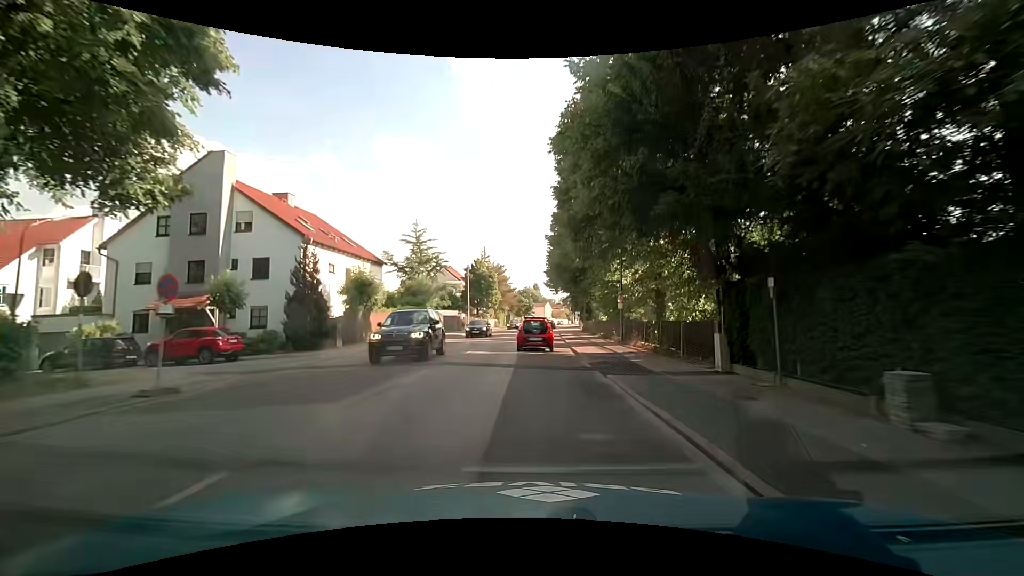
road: secondary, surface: asphalt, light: Day
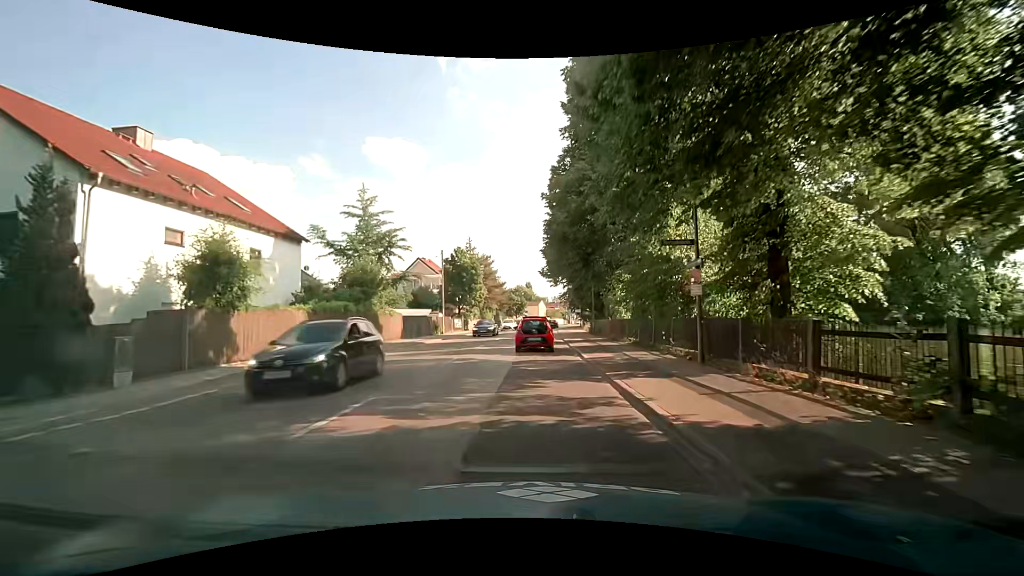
(+0.1, +13.7) m; +1°
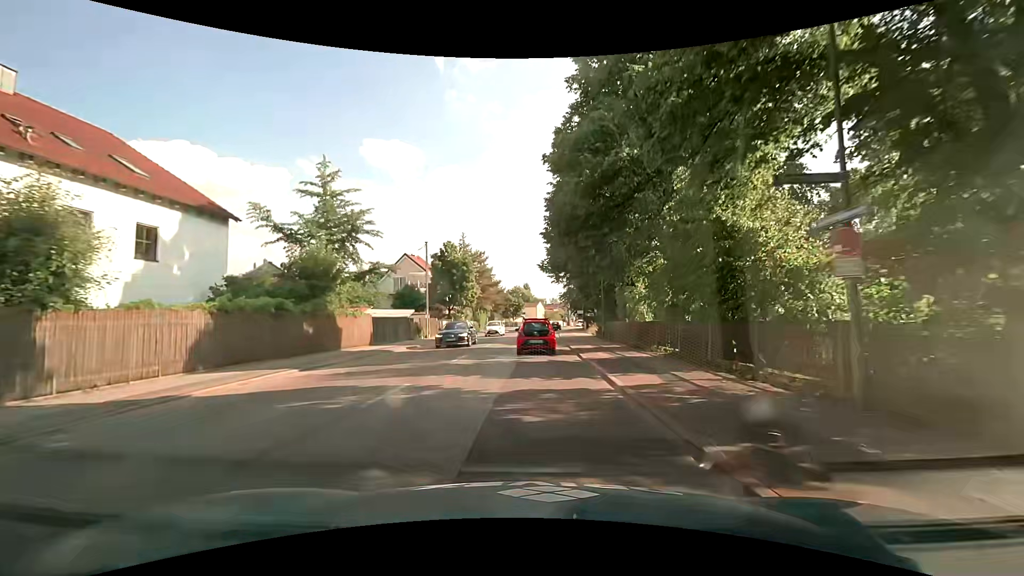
(-0.1, +6.8) m; 0°
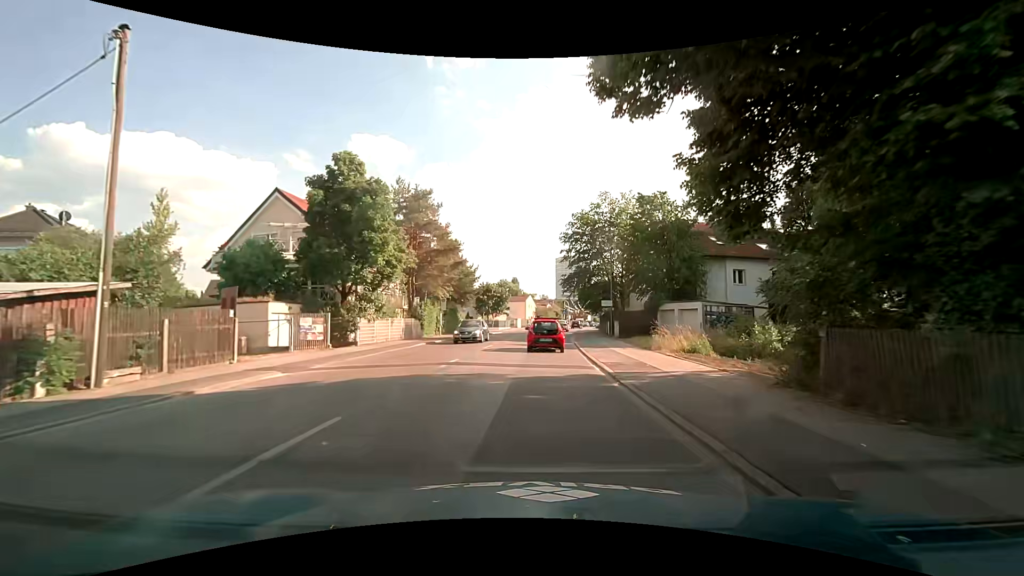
(+0.6, +32.3) m; +2°
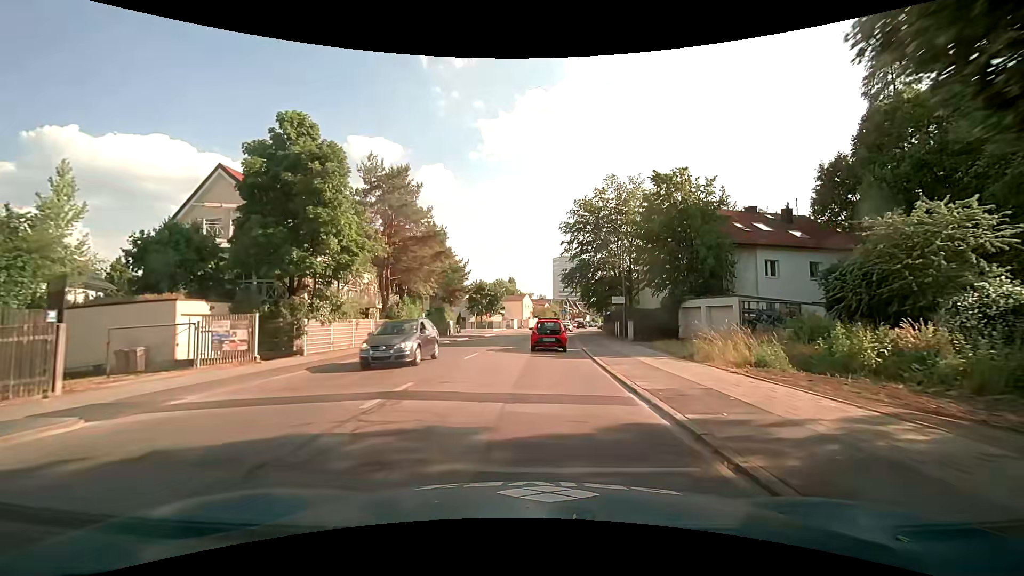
(0.0, +6.2) m; 0°
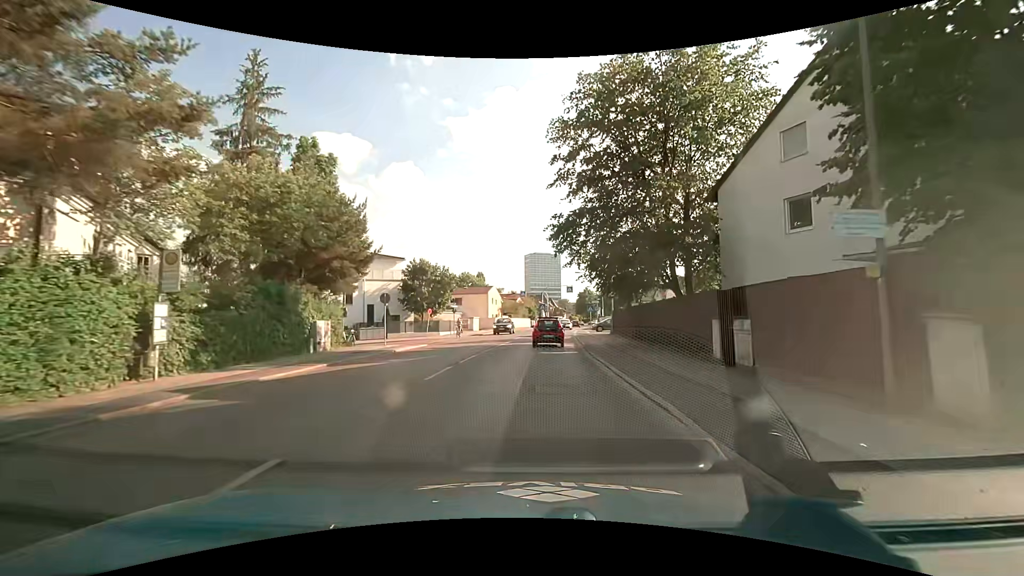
(+0.6, +25.1) m; +3°
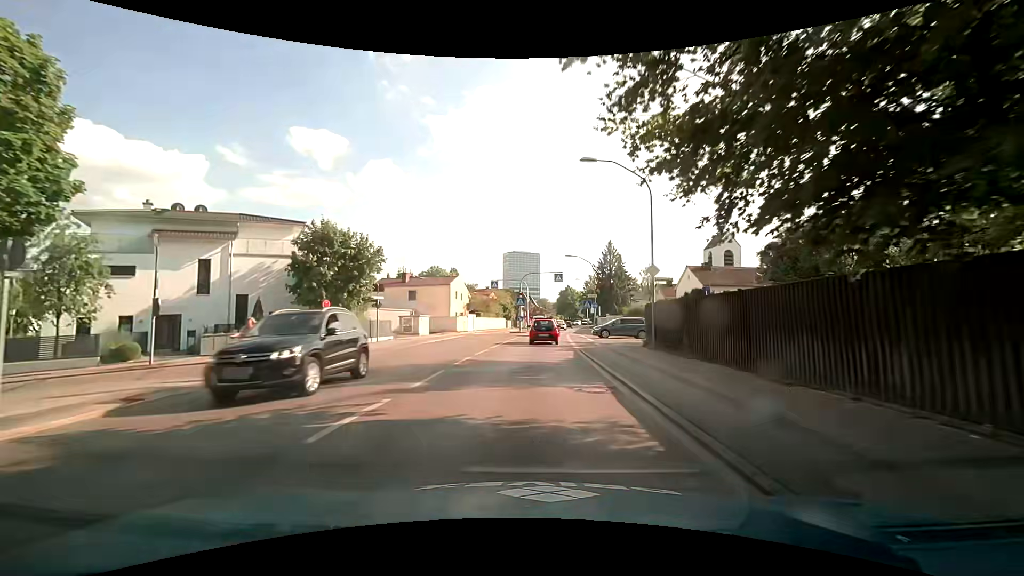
(+0.4, +19.1) m; +2°
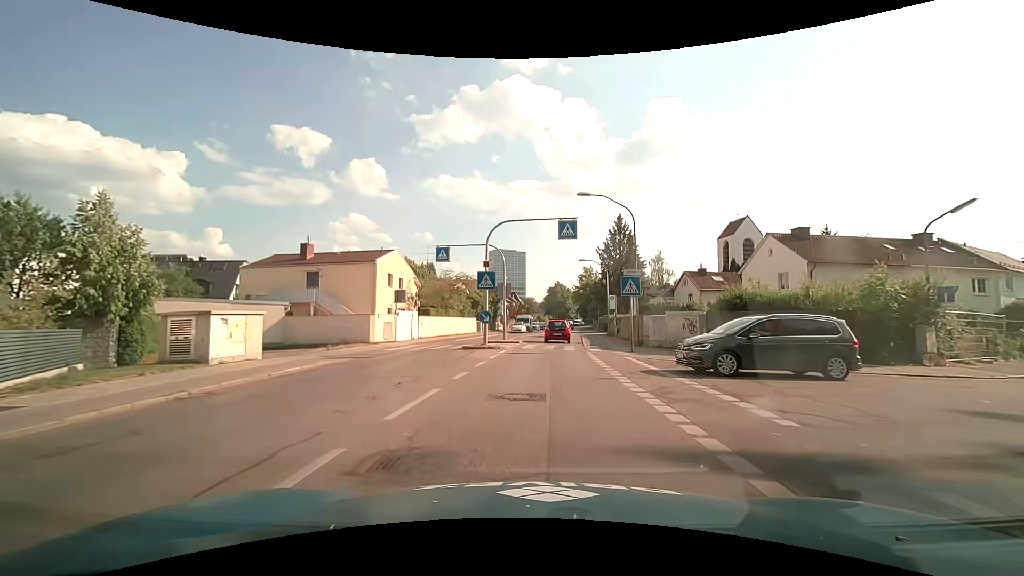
(+0.6, +25.9) m; +2°
(0, +10) (0, +20) (+1, +30) (+2, +40) (+3, +50) (+4, +60) (+5, +70) (+6, +80) (+7, +90) (+8, +100) m
